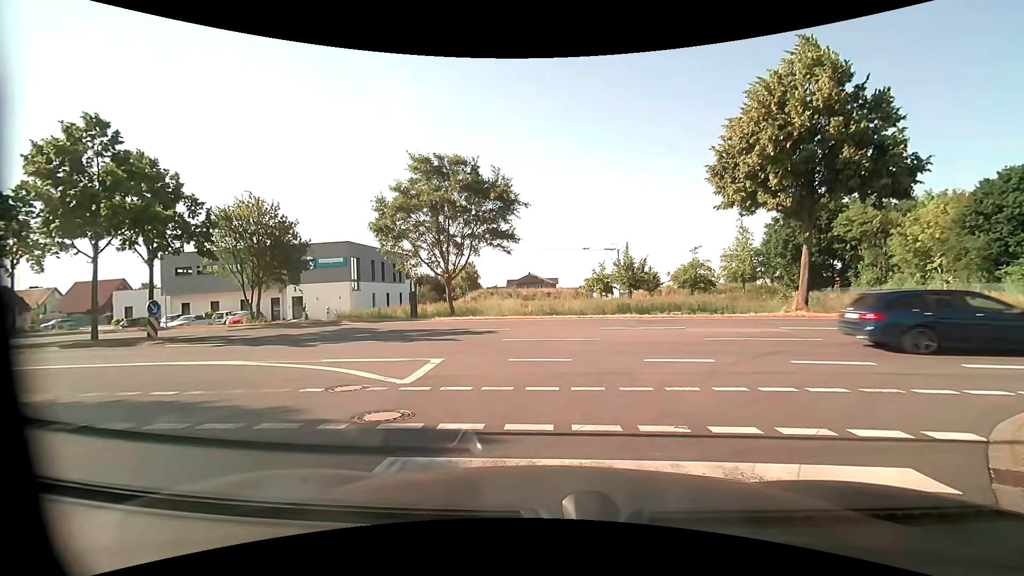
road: residential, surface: asphalt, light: Day
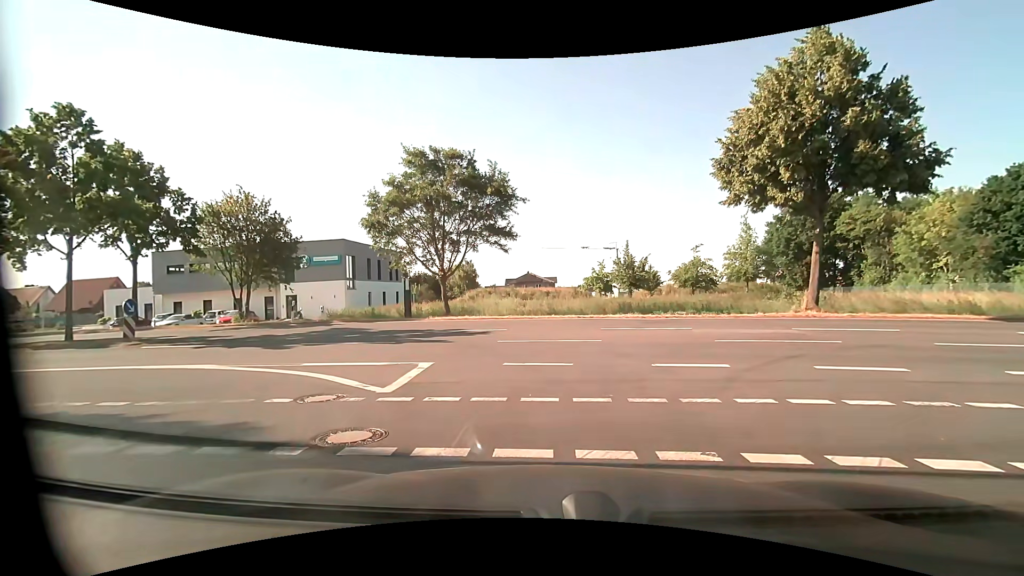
(0.0, +1.0) m; -1°
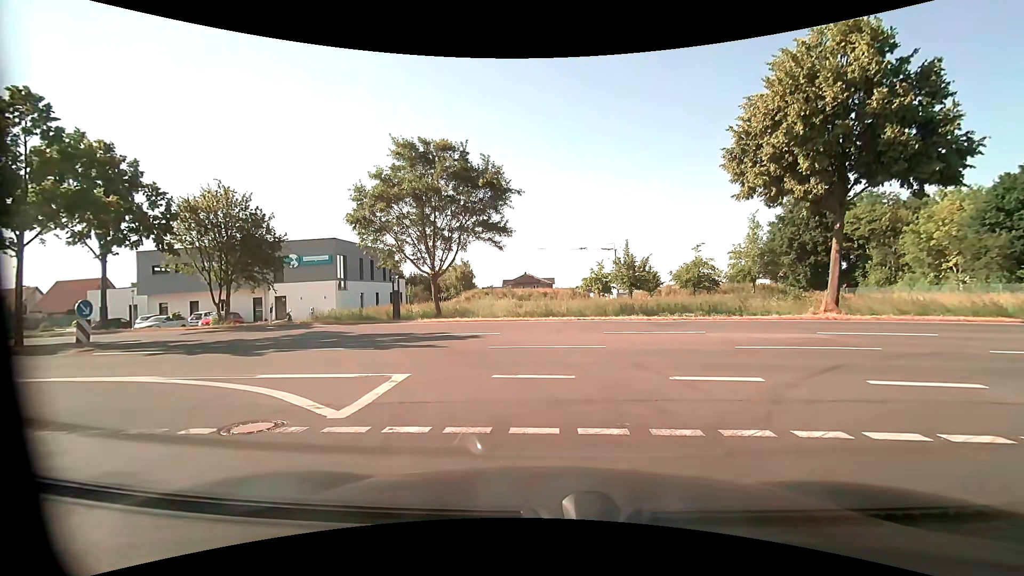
(0.0, +1.6) m; +2°
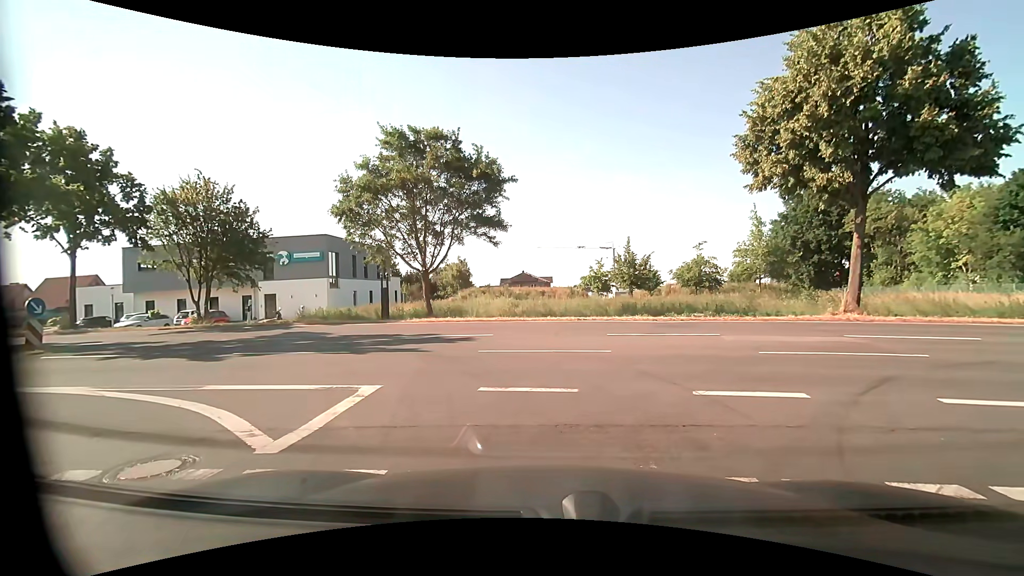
(0.0, +1.4) m; 0°
